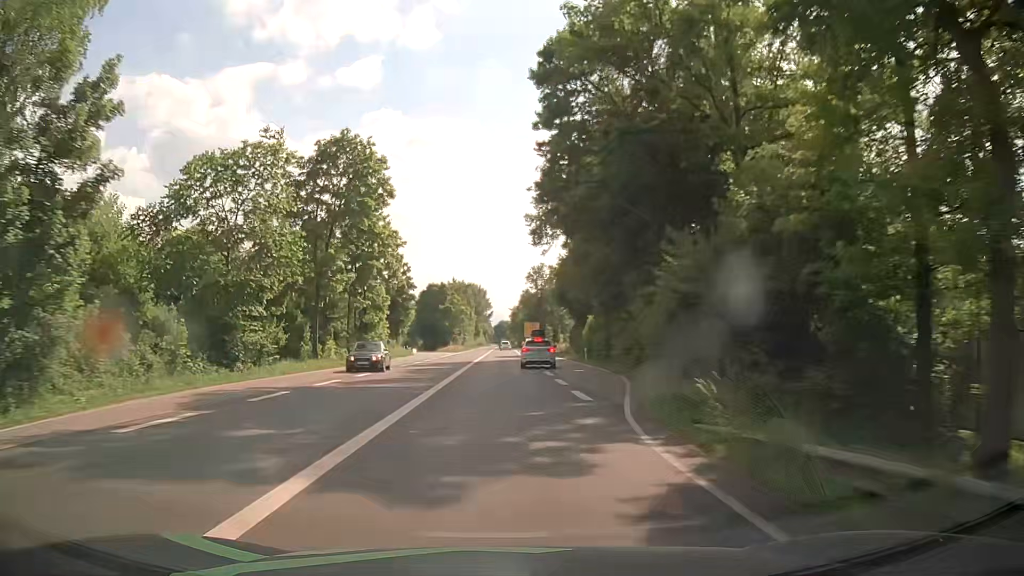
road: primary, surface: asphalt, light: Day
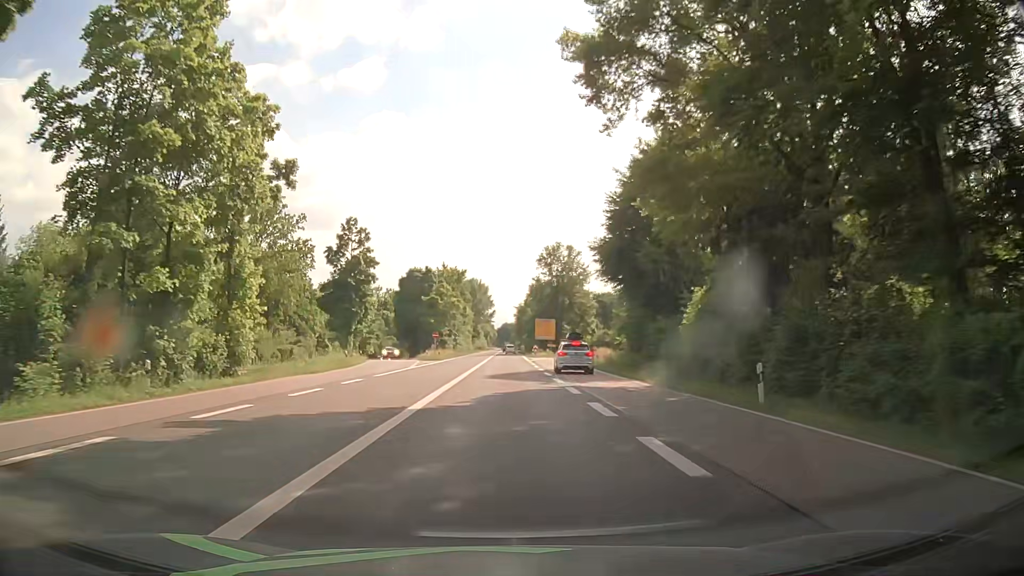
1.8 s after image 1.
(0.0, +33.2) m; -1°
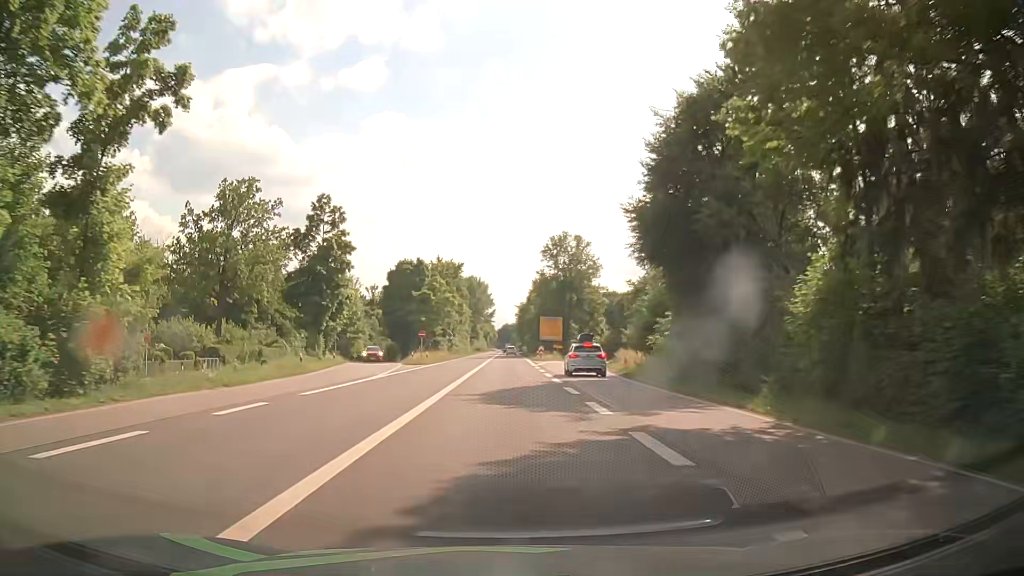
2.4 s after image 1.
(+0.1, +11.3) m; 0°
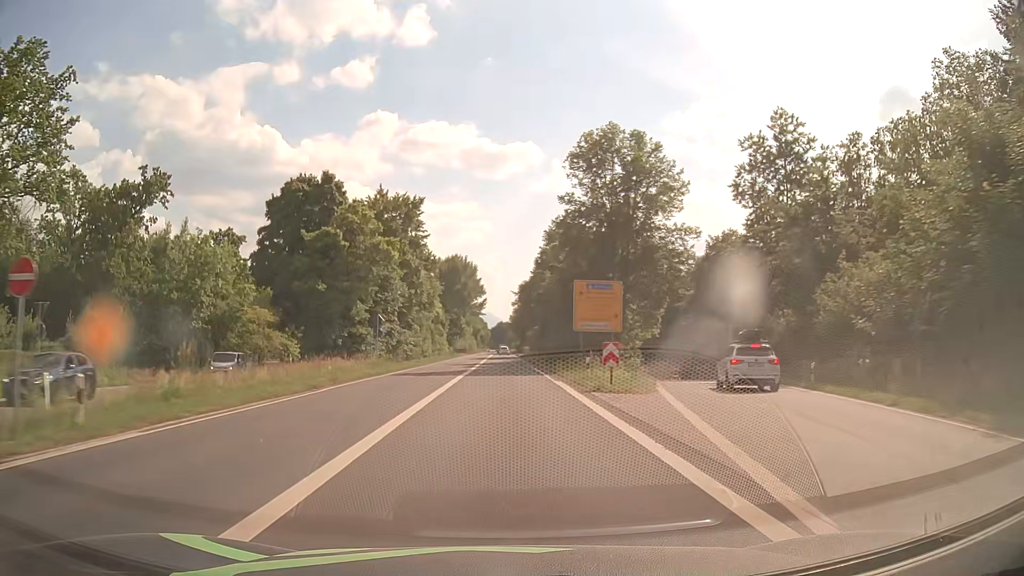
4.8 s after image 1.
(+0.1, +48.0) m; 0°
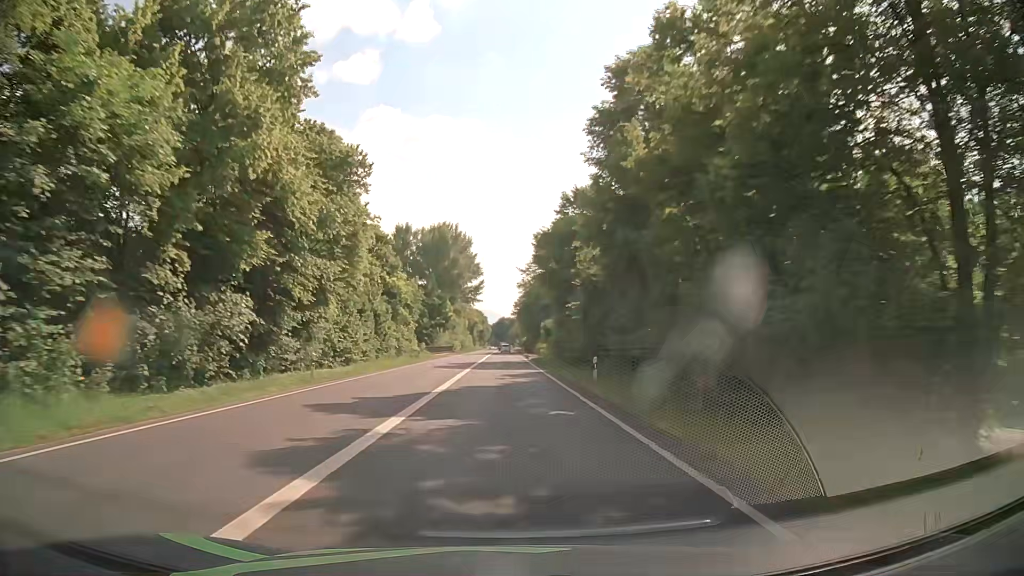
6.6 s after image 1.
(-0.1, +38.9) m; 0°
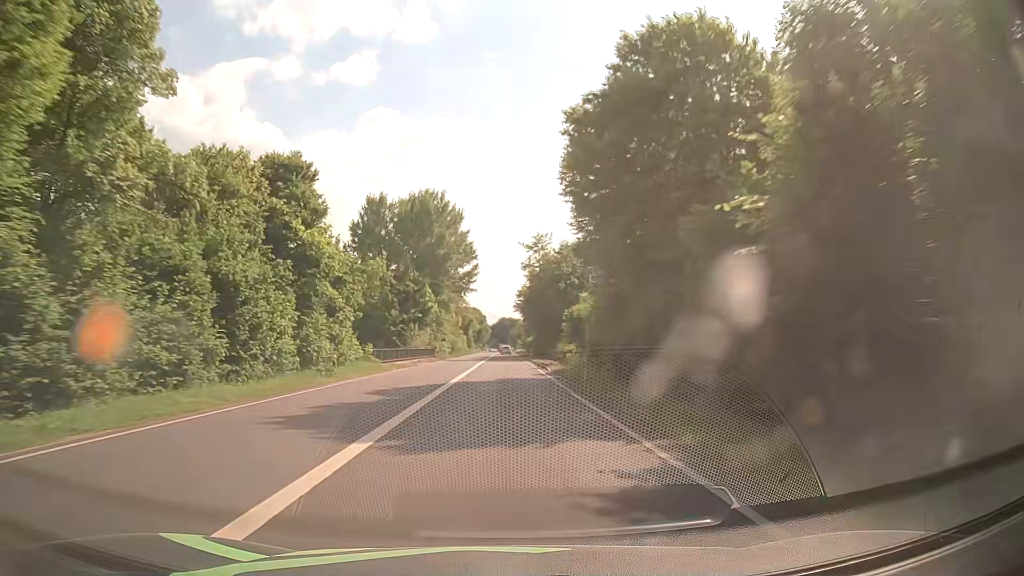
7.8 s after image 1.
(0.0, +27.2) m; 0°
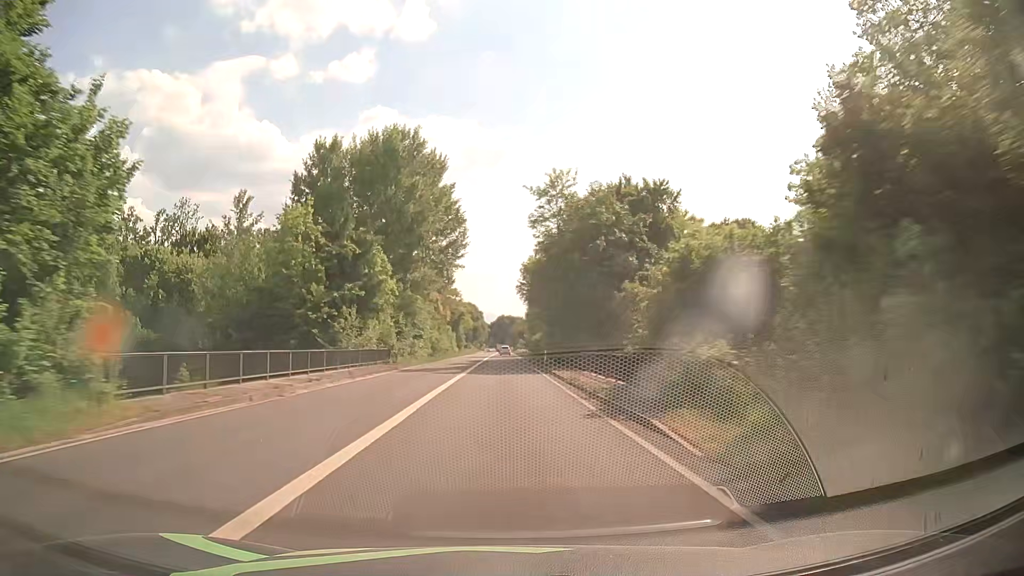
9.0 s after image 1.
(+0.2, +28.2) m; +1°
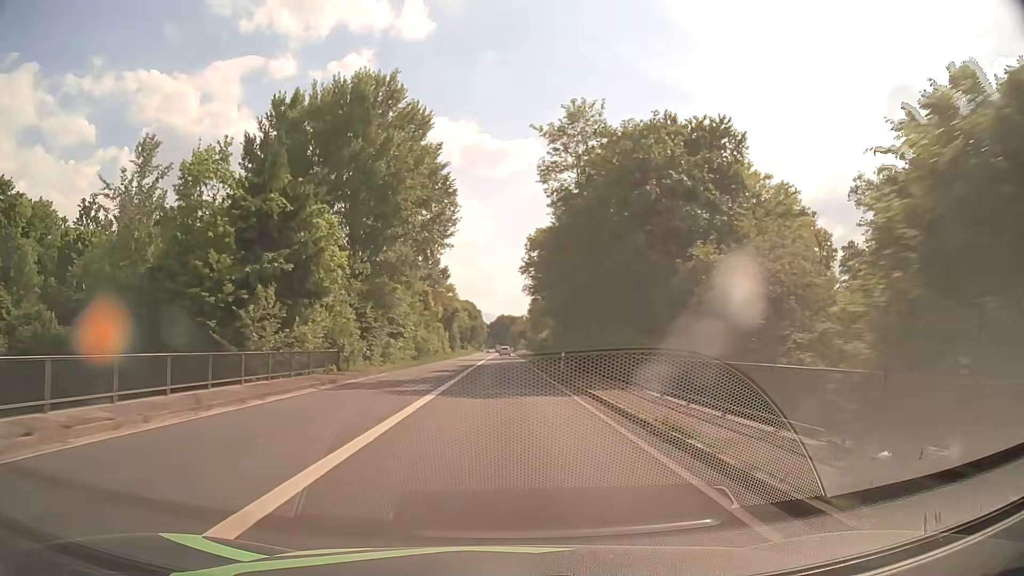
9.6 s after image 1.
(0.0, +14.5) m; 0°
